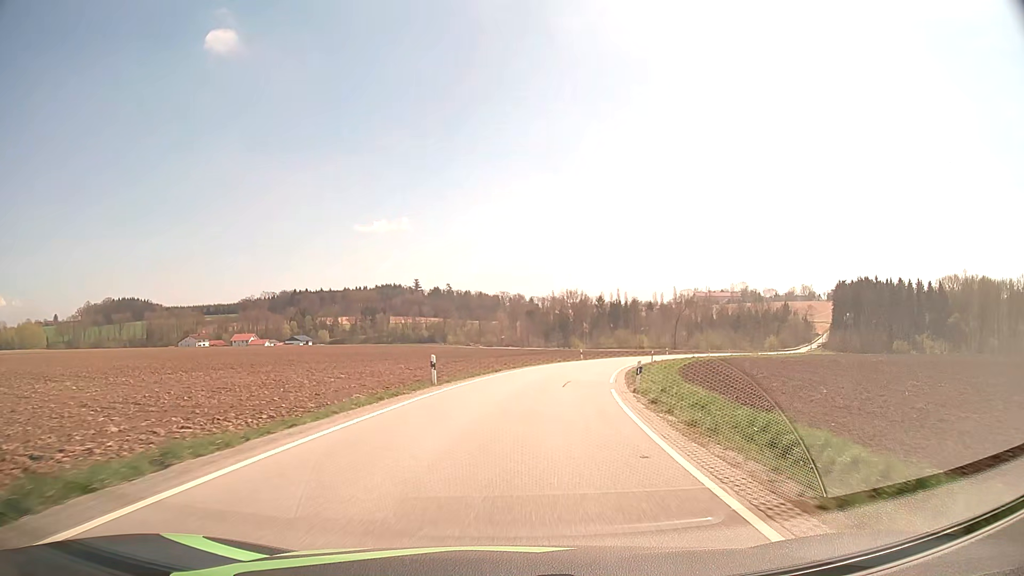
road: tertiary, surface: asphalt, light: Day
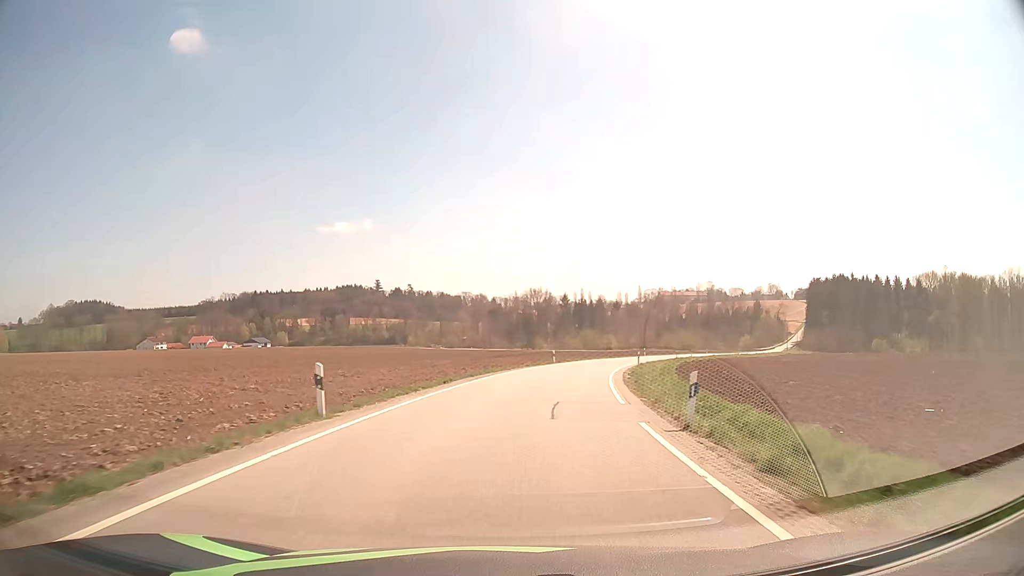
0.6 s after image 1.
(+0.3, +9.9) m; +3°
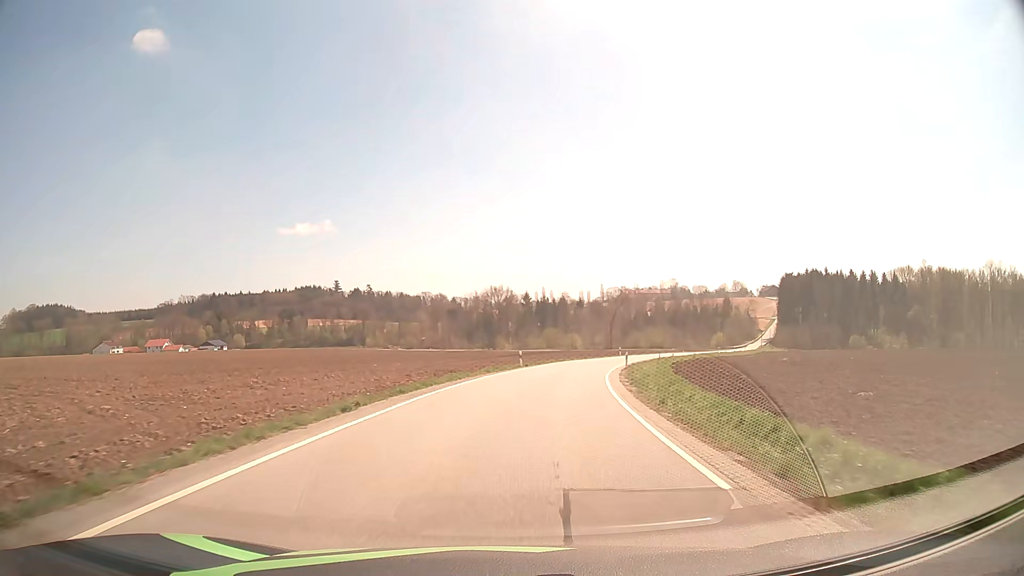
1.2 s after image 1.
(+0.3, +10.3) m; +3°
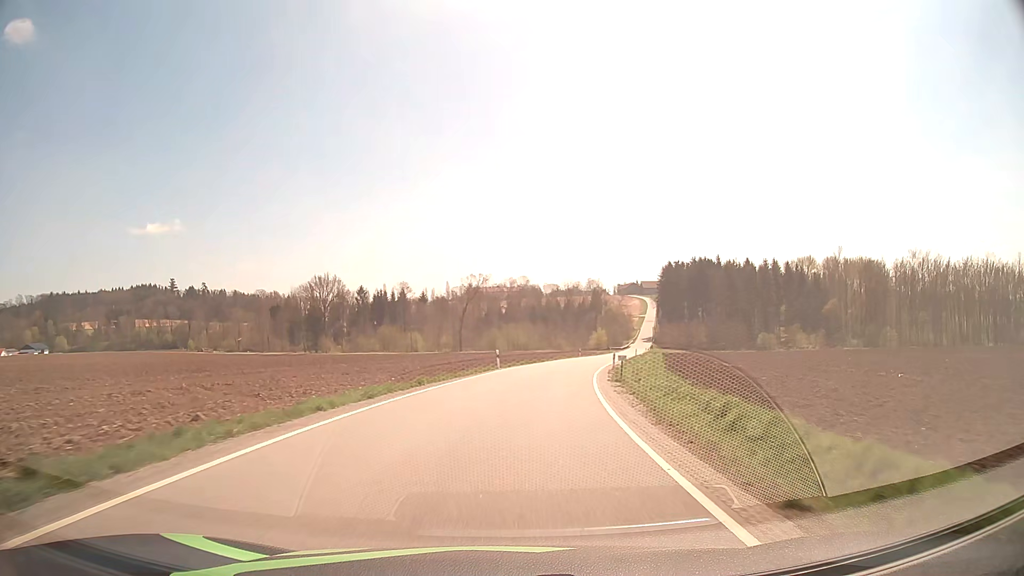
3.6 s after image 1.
(+5.2, +43.6) m; +13°
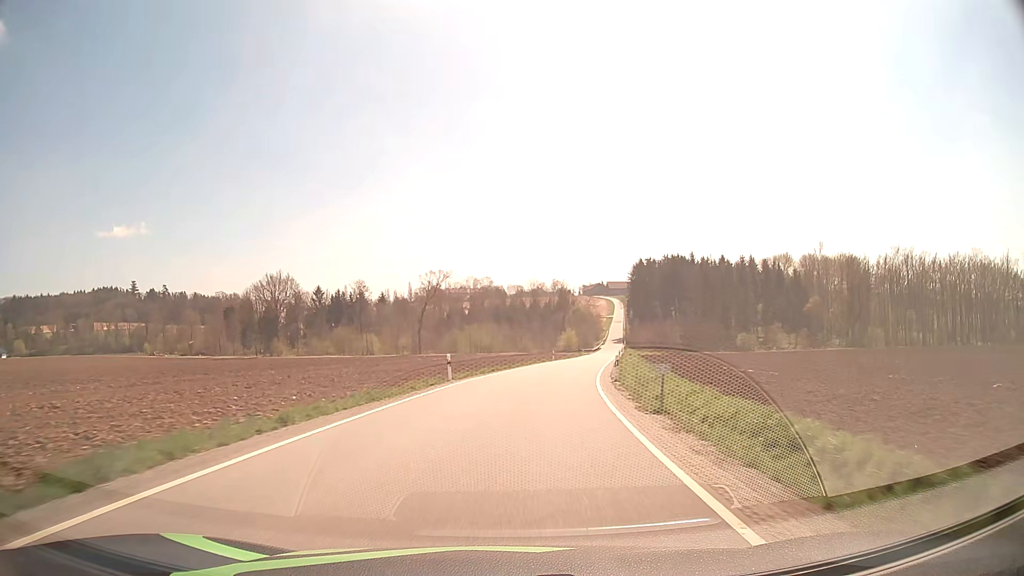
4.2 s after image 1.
(+0.3, +11.7) m; +3°
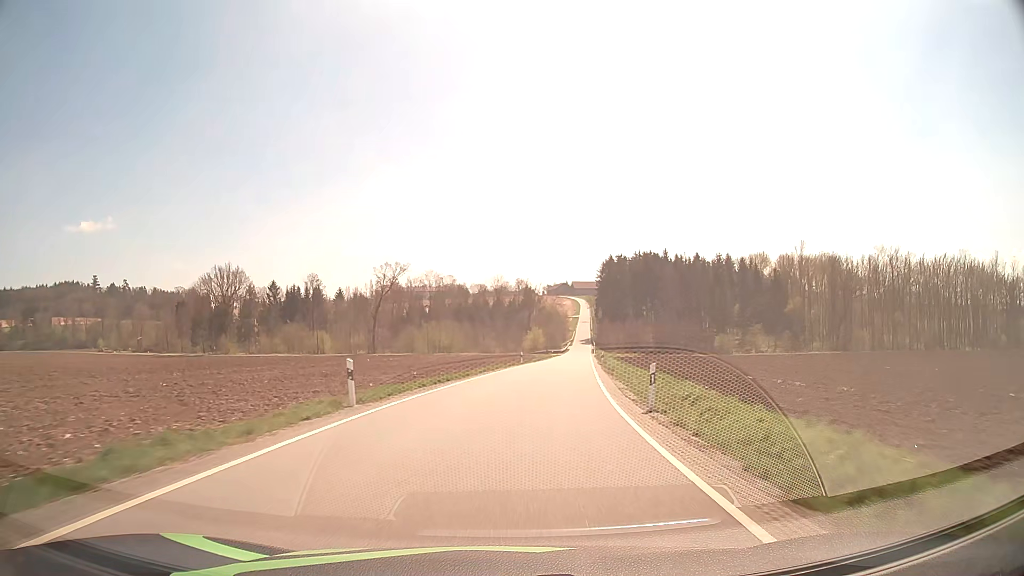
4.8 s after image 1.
(+0.3, +12.0) m; +3°
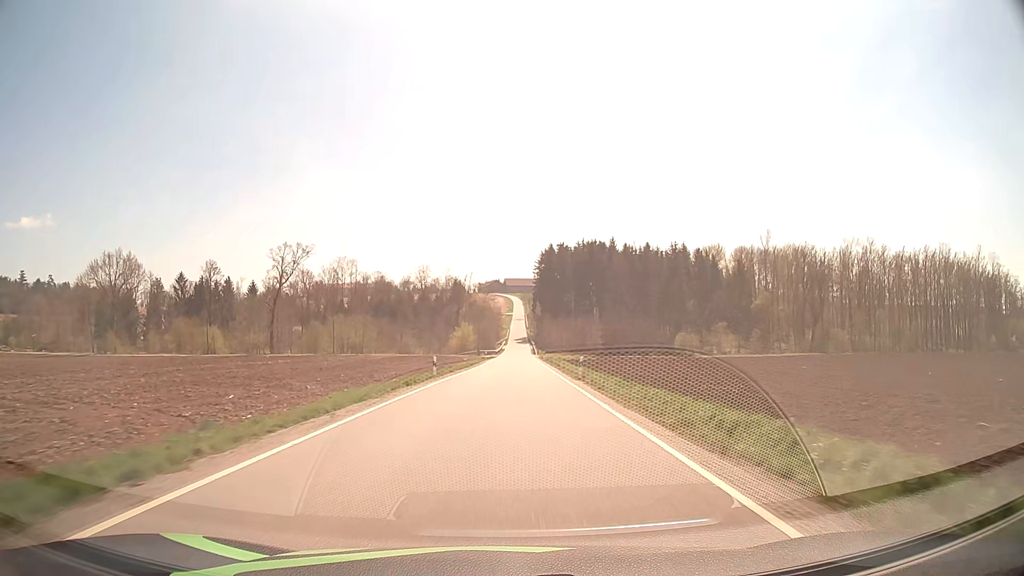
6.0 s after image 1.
(+1.3, +24.5) m; +6°
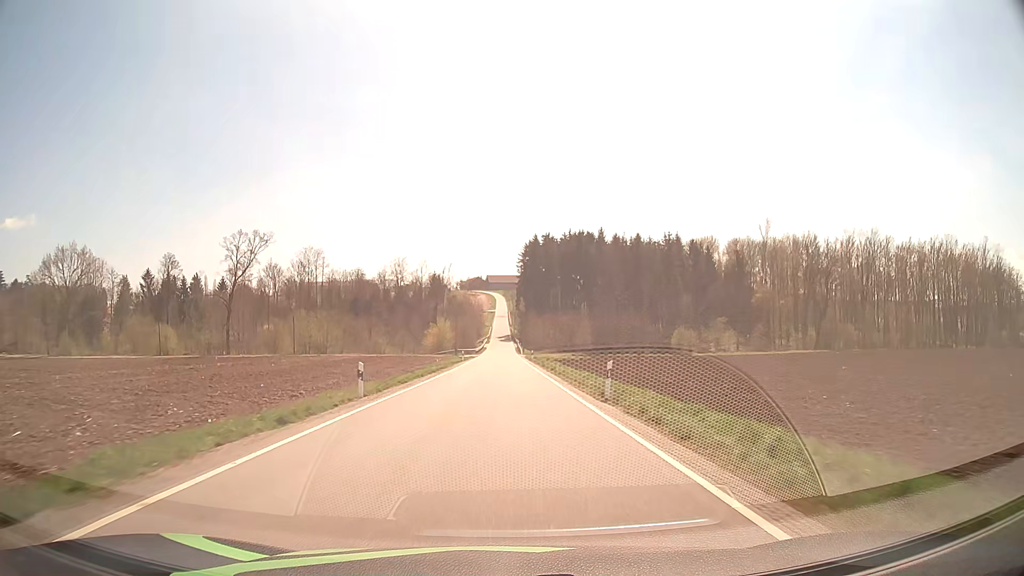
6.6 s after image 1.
(+0.2, +12.5) m; +2°
(0, +10) (0, +20) (0, +30) (0, +40) (0, +50) (0, +60) (0, +70) (0, +80) (0, +90) (0, +100) m
